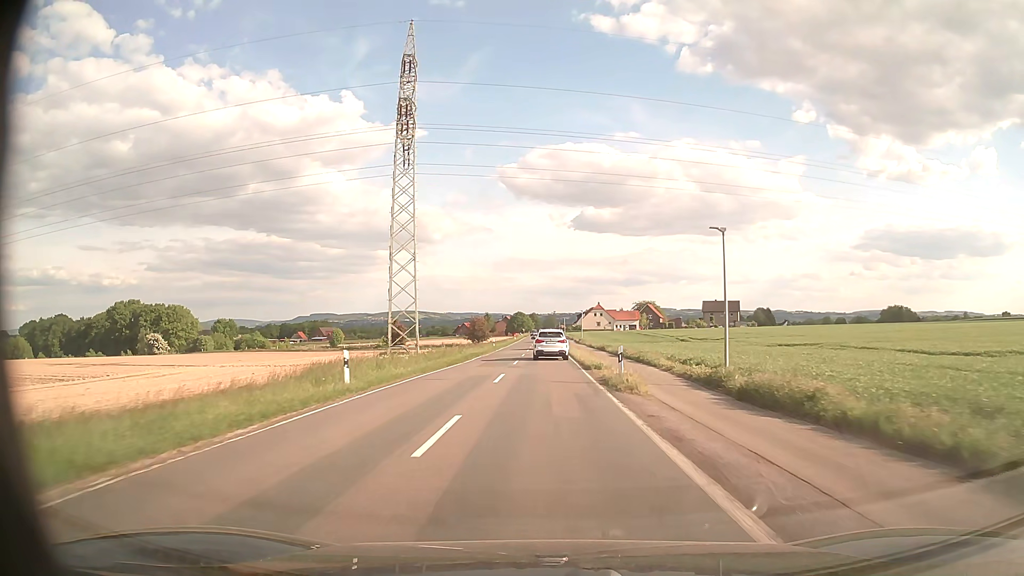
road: secondary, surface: asphalt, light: Day
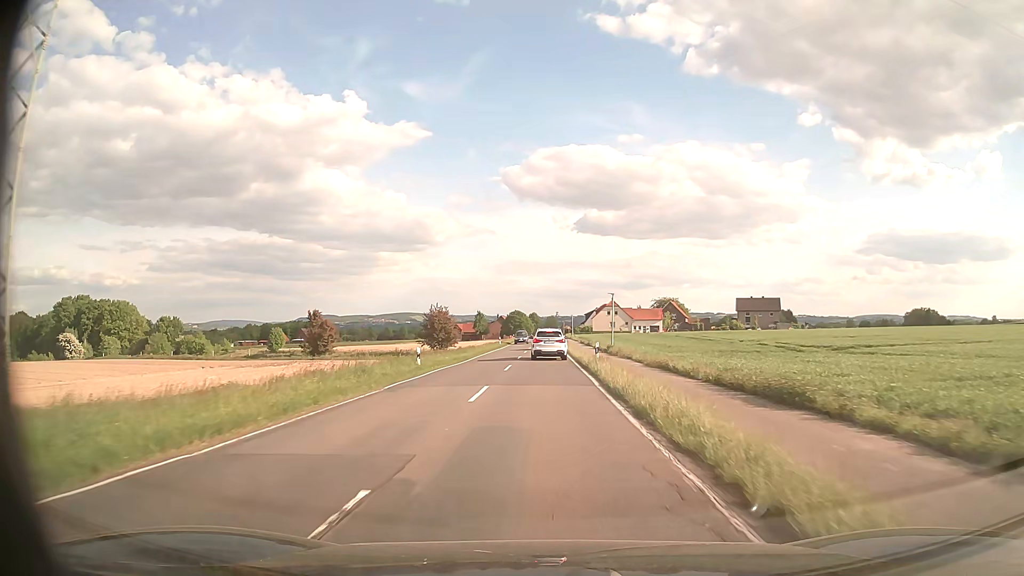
(-0.2, +41.9) m; 0°
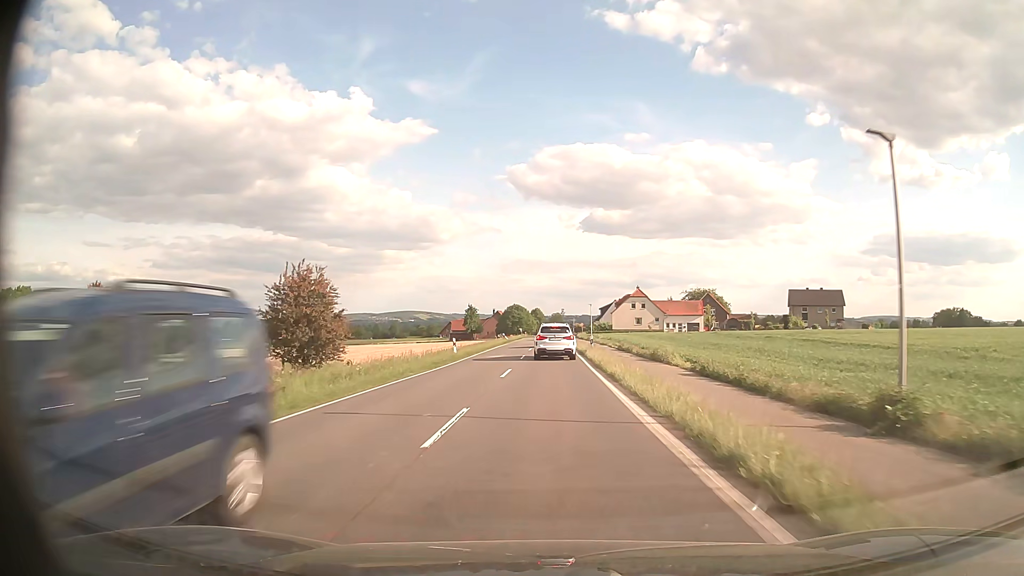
(-0.3, +42.1) m; -1°
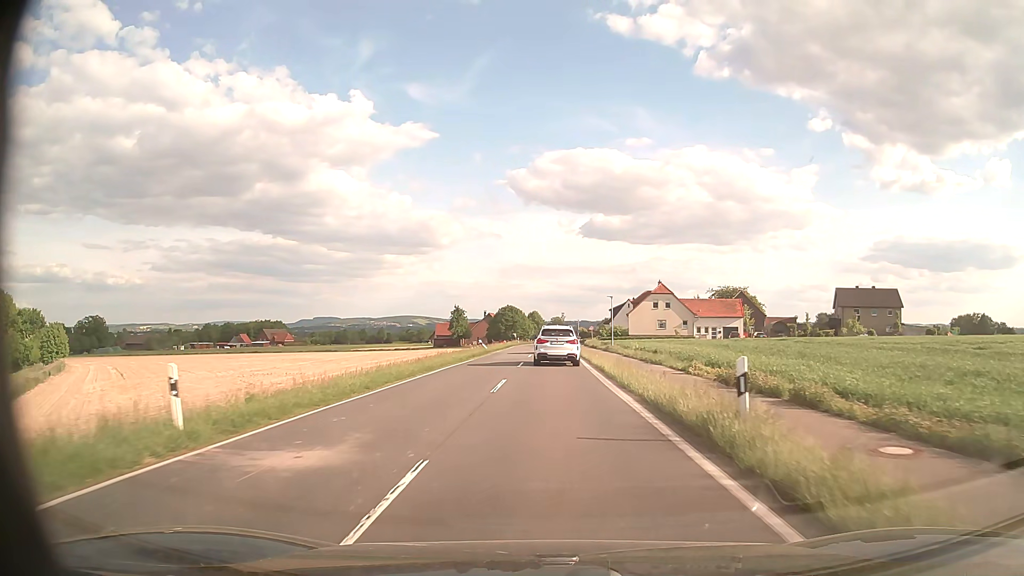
(0.0, +28.5) m; 0°
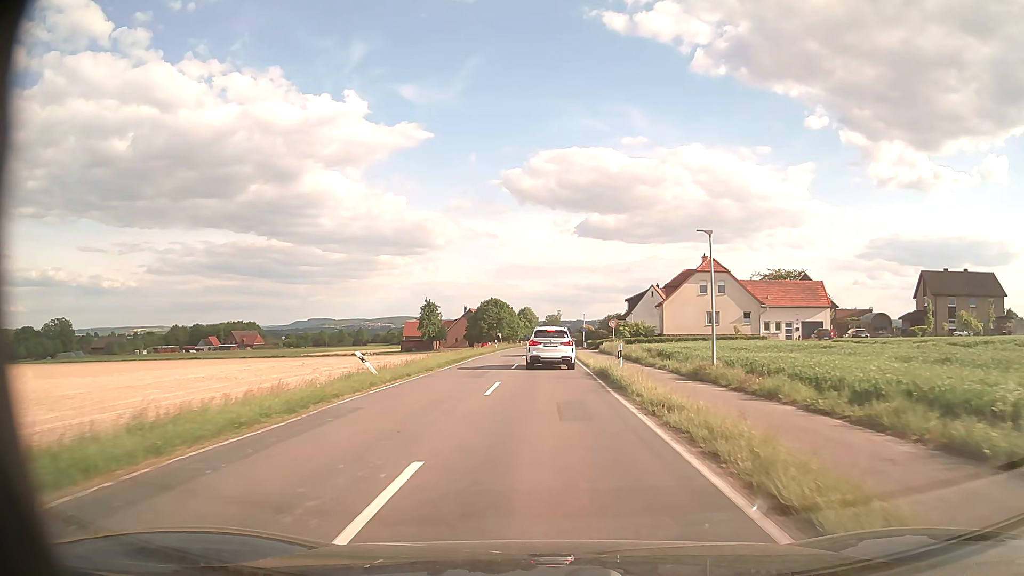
(+0.2, +36.3) m; 0°
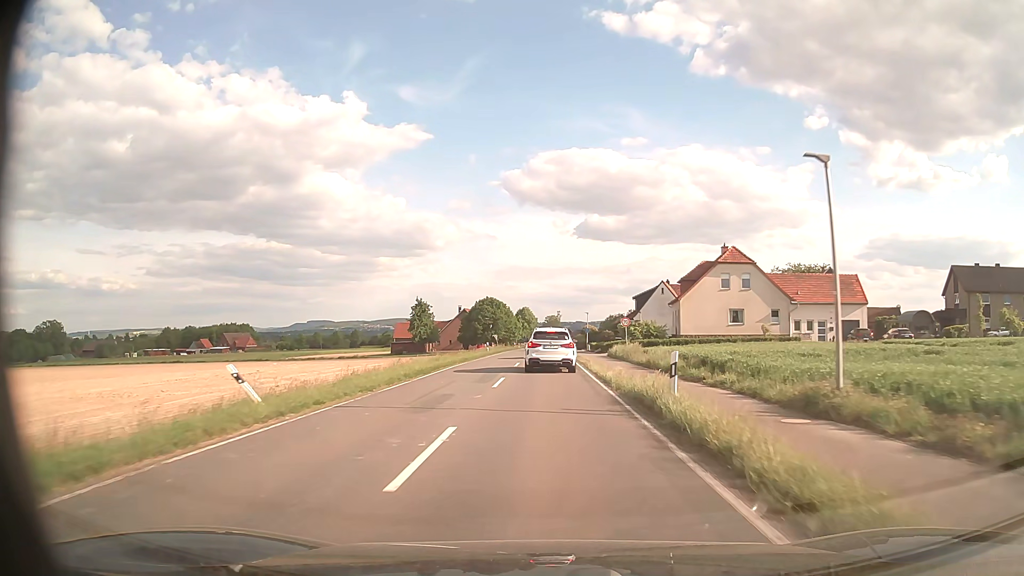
(0.0, +9.2) m; 0°
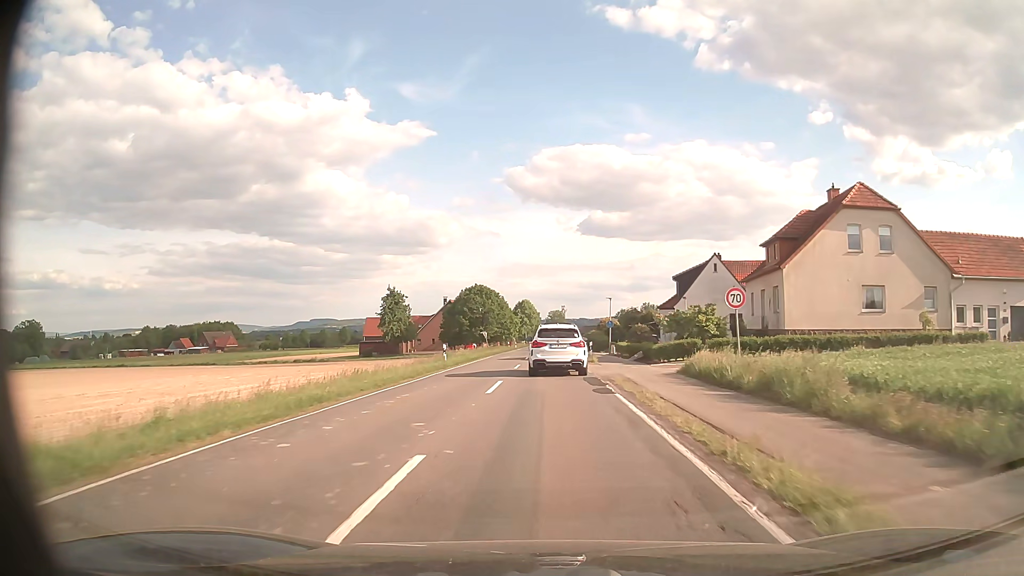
(0.0, +26.5) m; 0°
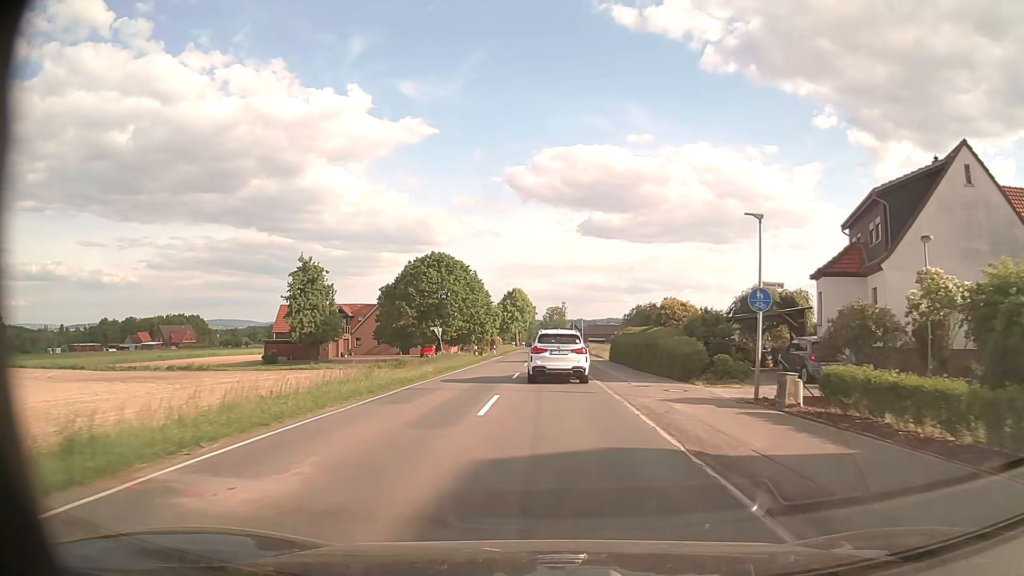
(-0.3, +39.7) m; 0°
(0, +10) (0, +20) (0, +30) (0, +40) (0, +50) (0, +60) (0, +70) (0, +80) (+1, +90) (+1, +100) m
